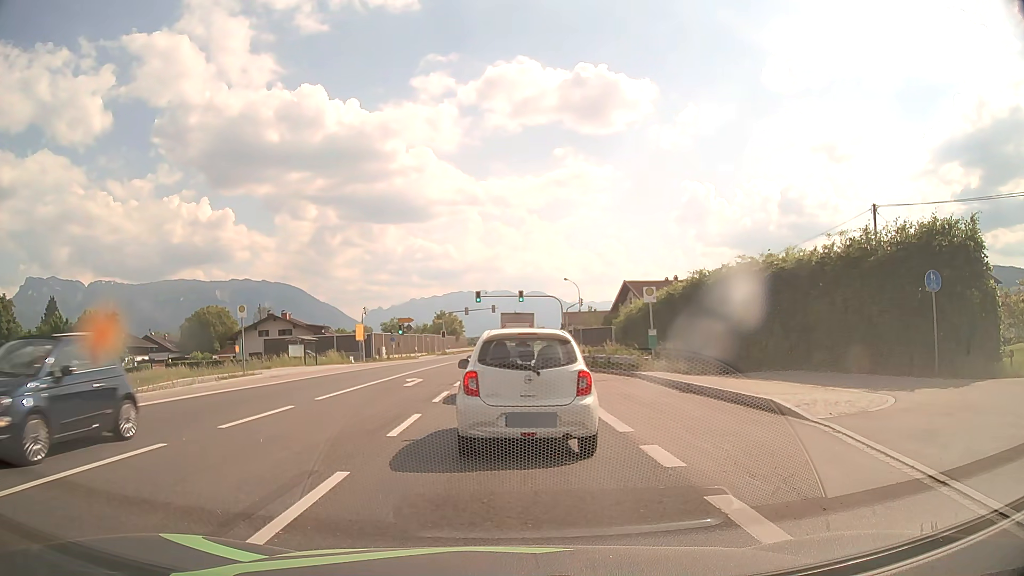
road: primary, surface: asphalt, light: Day
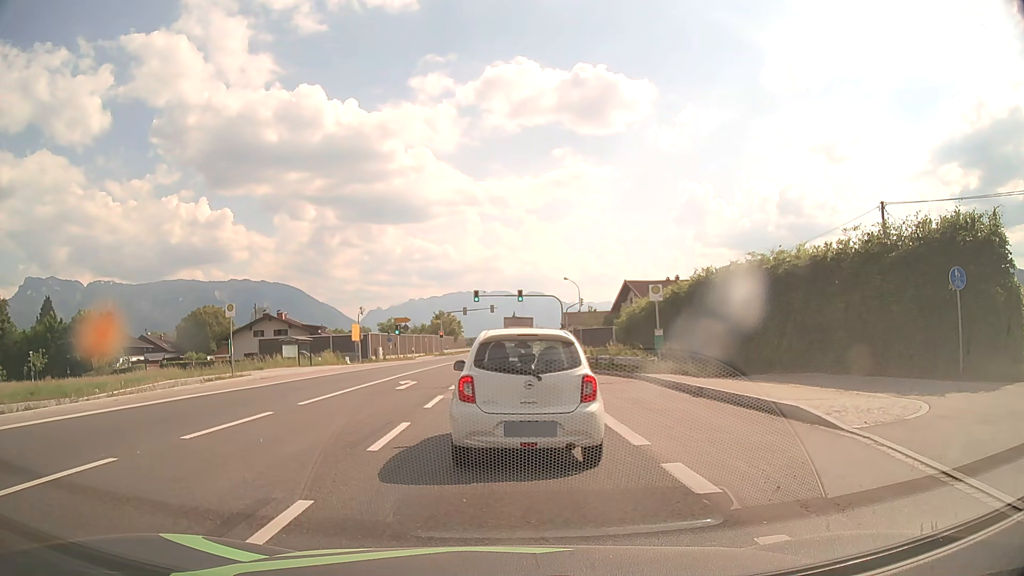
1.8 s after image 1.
(0.0, +1.3) m; 0°
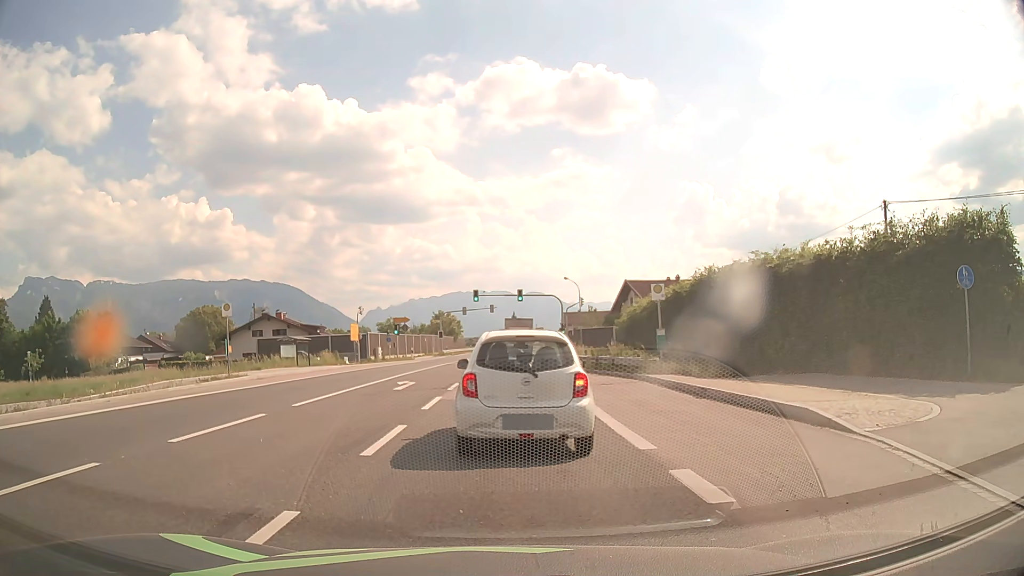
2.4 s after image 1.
(0.0, +0.4) m; 0°
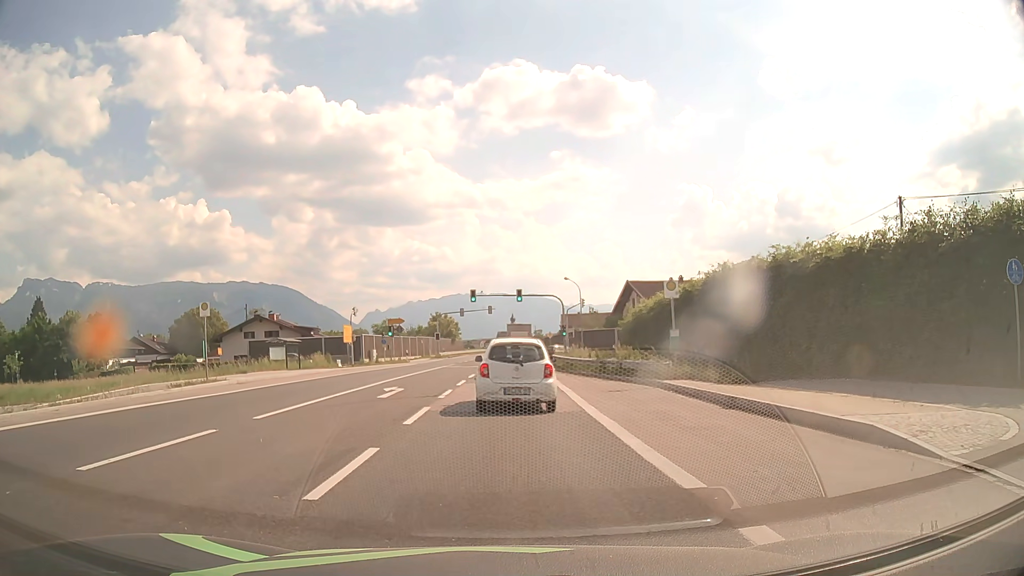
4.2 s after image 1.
(0.0, +2.5) m; +1°
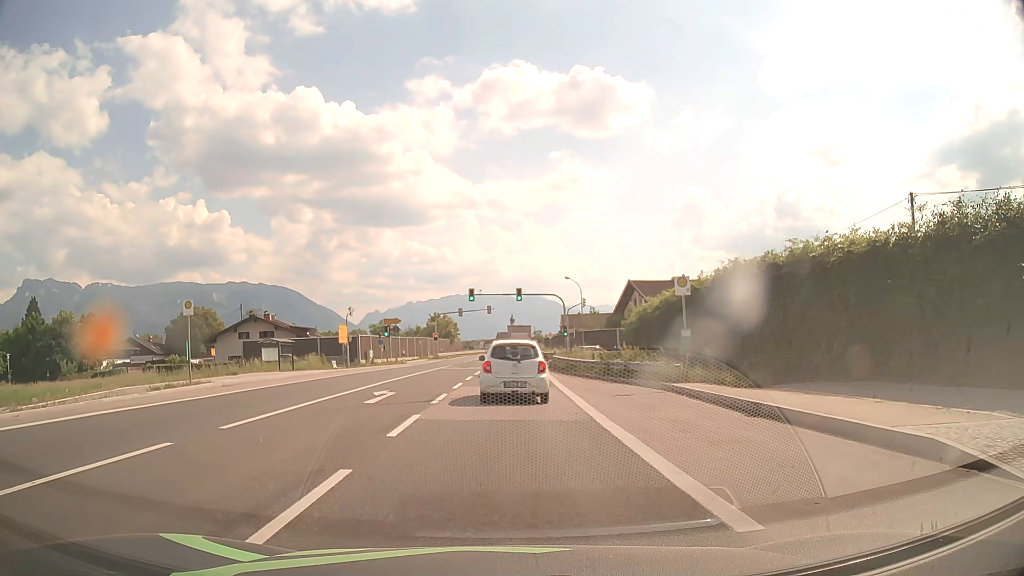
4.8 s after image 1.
(0.0, +1.7) m; 0°
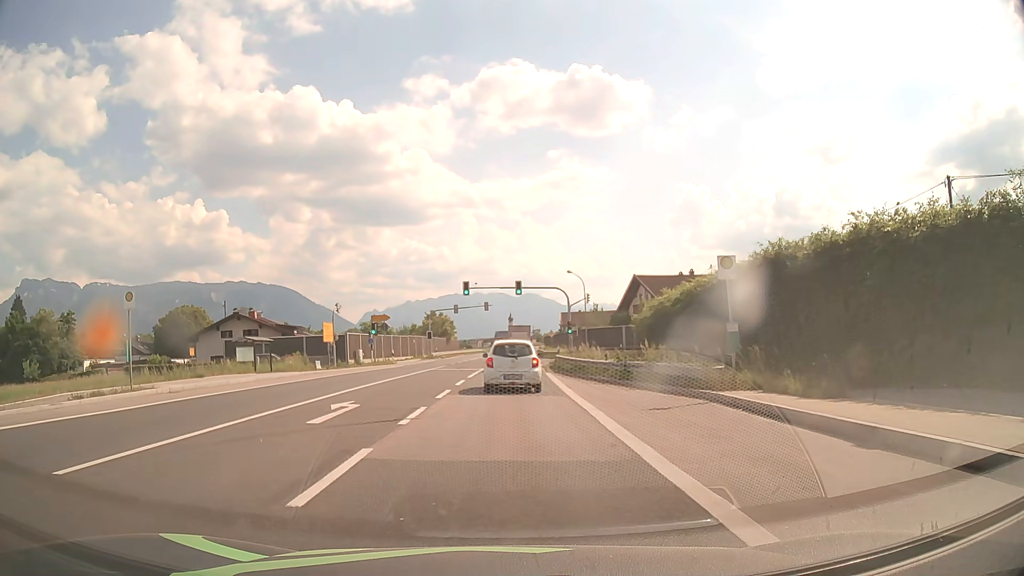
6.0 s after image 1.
(0.0, +4.9) m; 0°
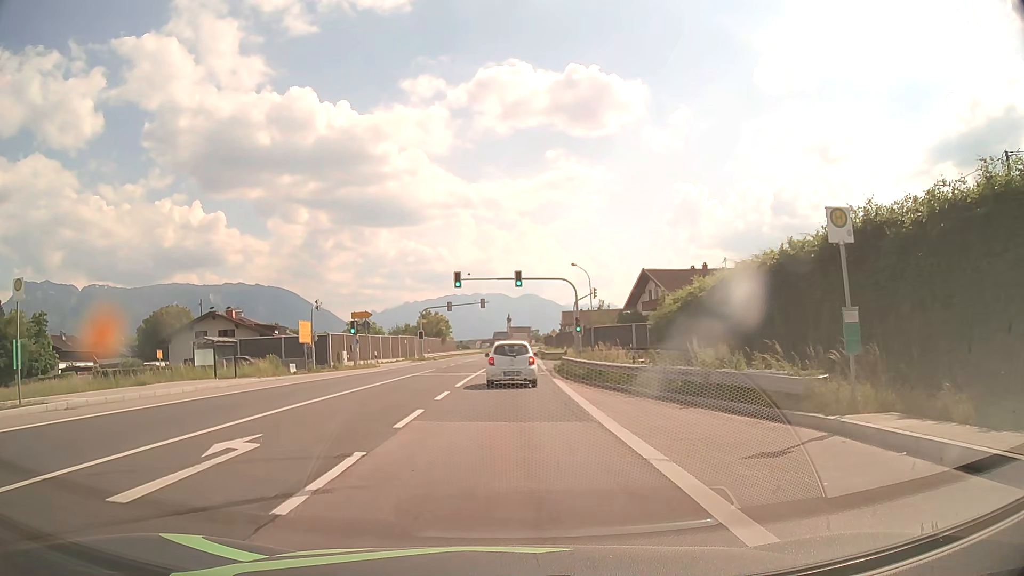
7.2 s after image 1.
(0.0, +6.5) m; 0°
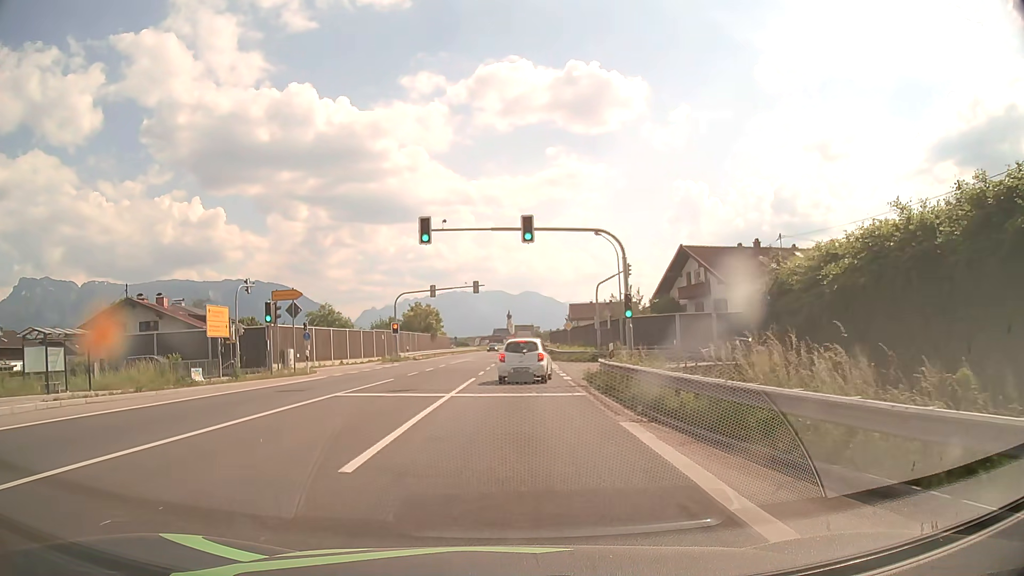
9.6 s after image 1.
(-0.1, +16.4) m; 0°
(0, +10) (0, +20) (0, +30) (+1, +40) (+1, +50) (+1, +60) (+1, +70) (+2, +80) (+2, +90) (+2, +100) m
